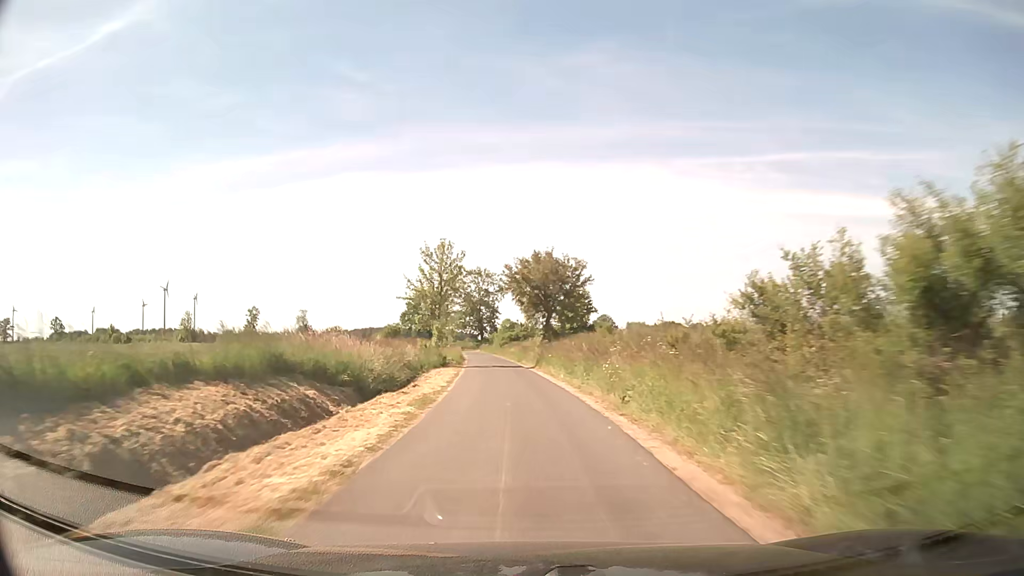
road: unclassified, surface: asphalt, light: Day
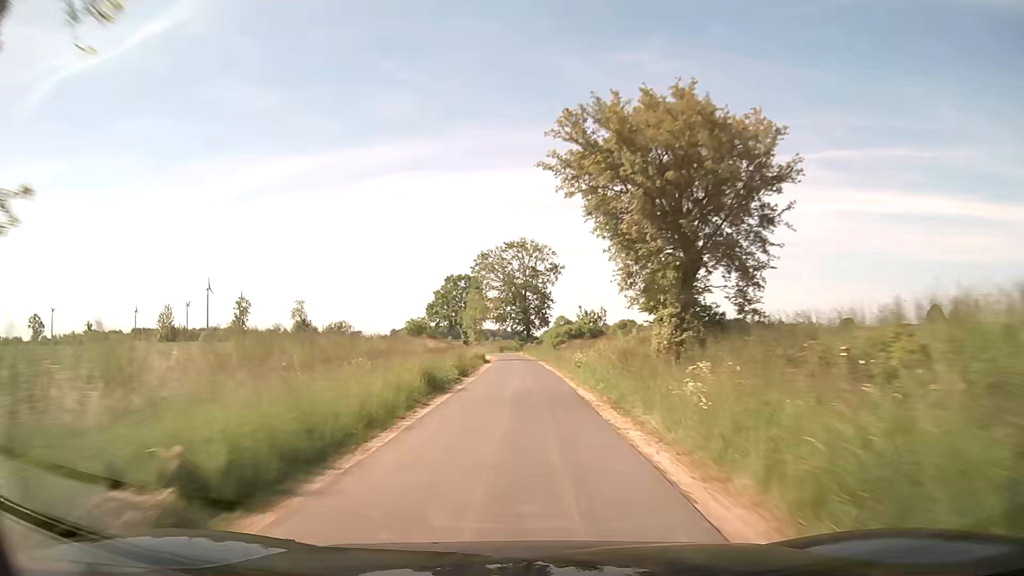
(-1.9, +38.0) m; -5°
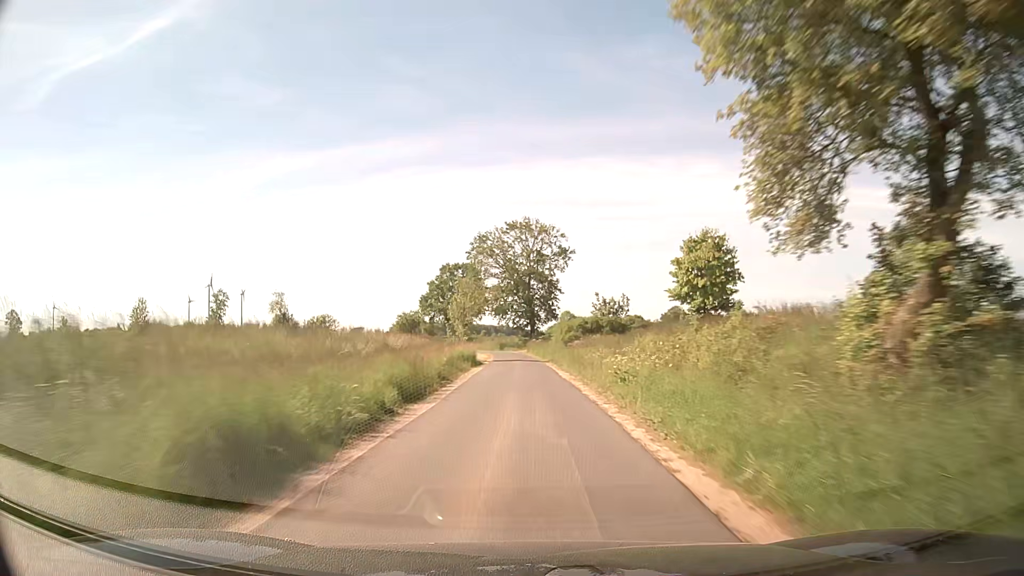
(-0.1, +13.3) m; 0°
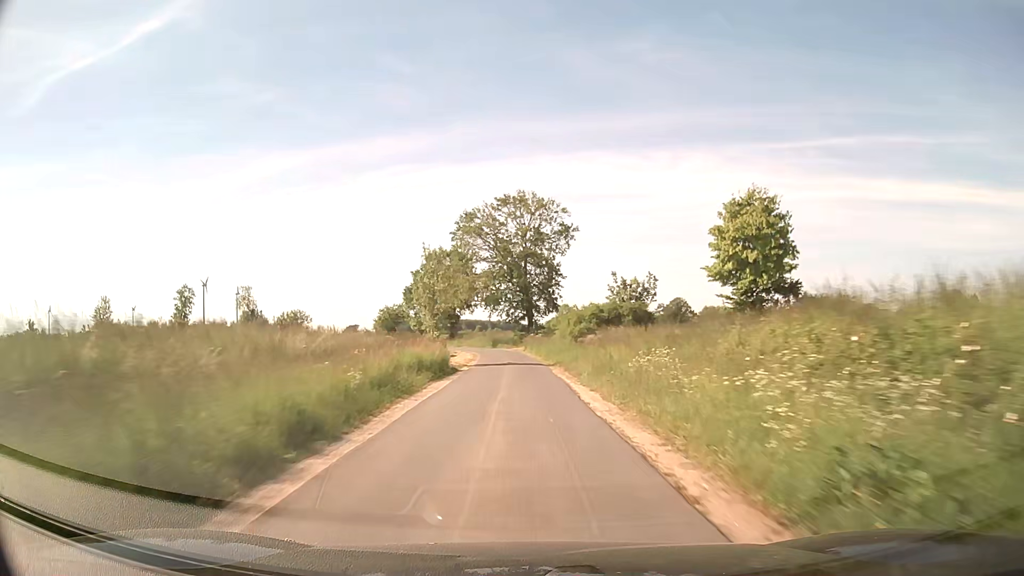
(0.0, +13.2) m; +1°
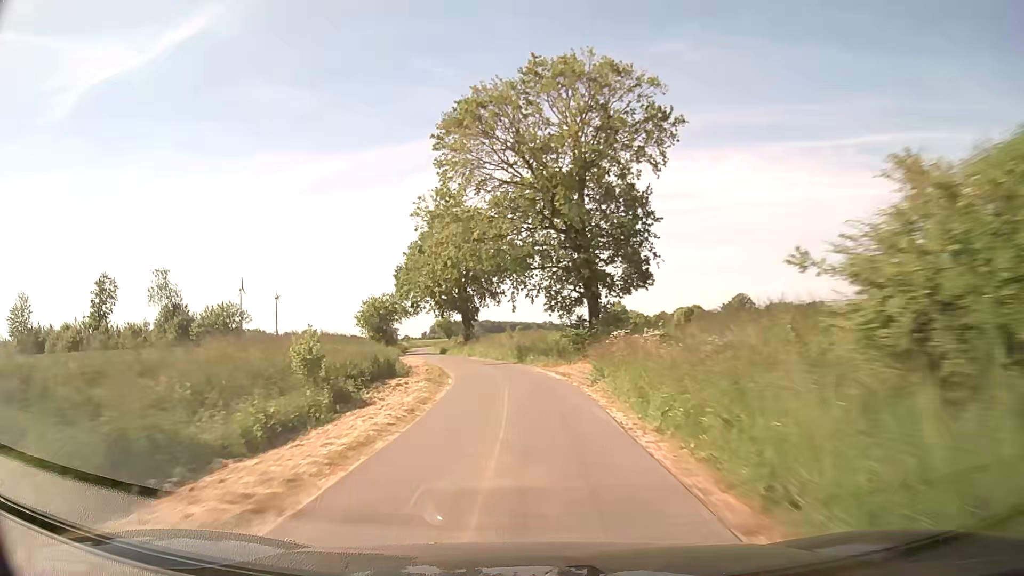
(-1.0, +36.7) m; -4°
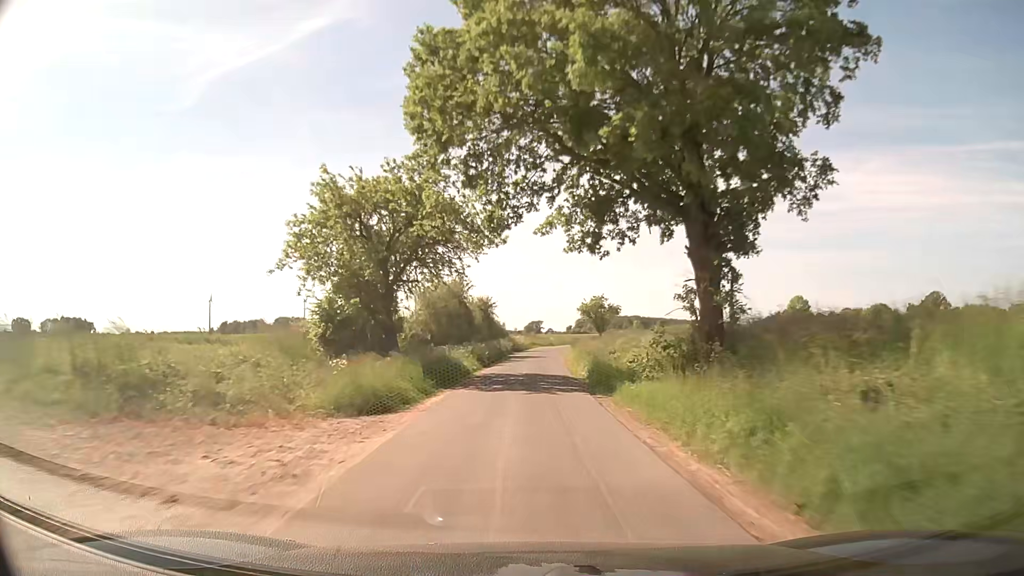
(-7.3, +56.5) m; -13°
